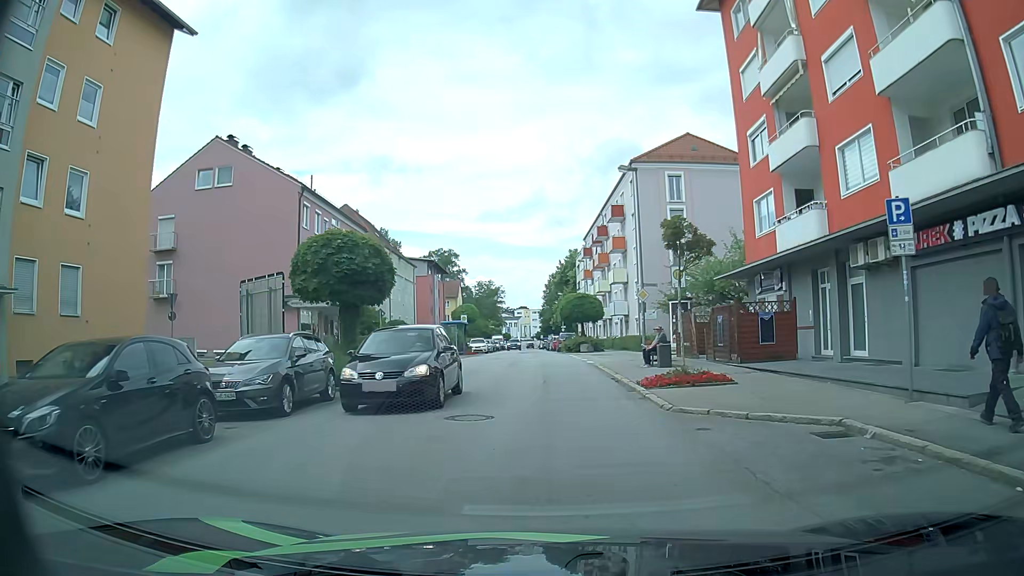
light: Day
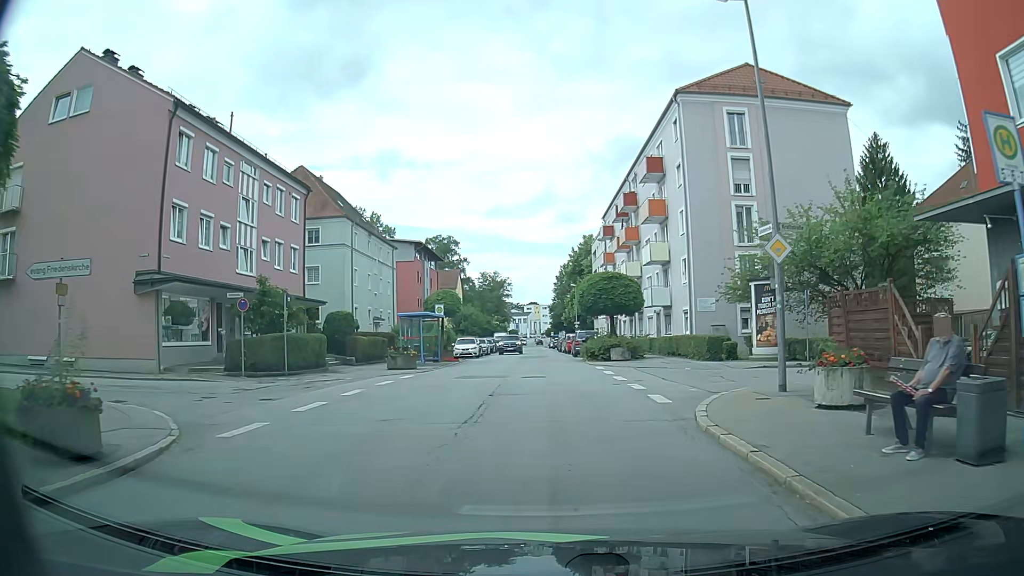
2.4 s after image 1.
(-0.2, +15.8) m; -1°
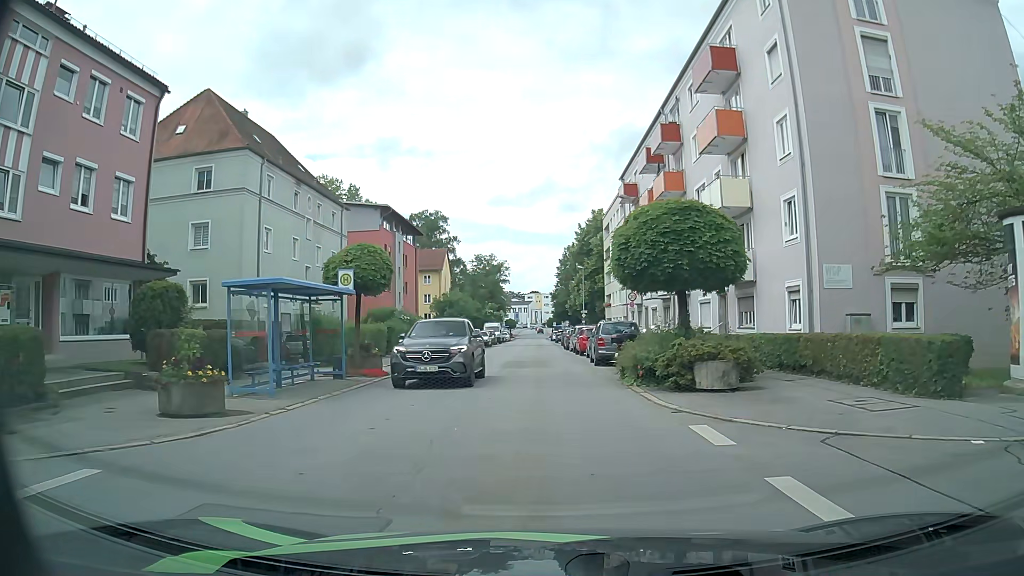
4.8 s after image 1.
(-0.1, +16.9) m; 0°
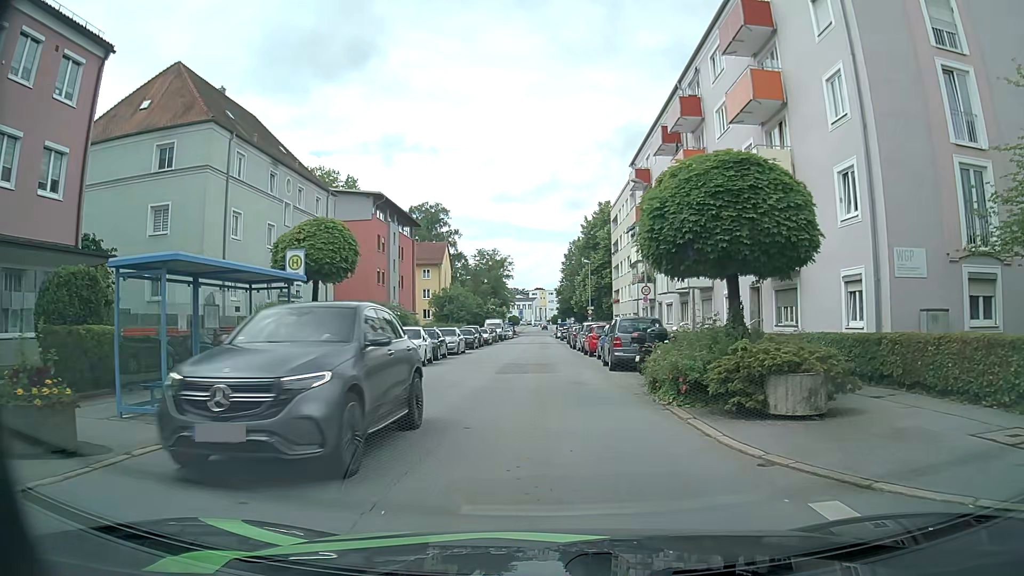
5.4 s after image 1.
(0.0, +4.2) m; -2°
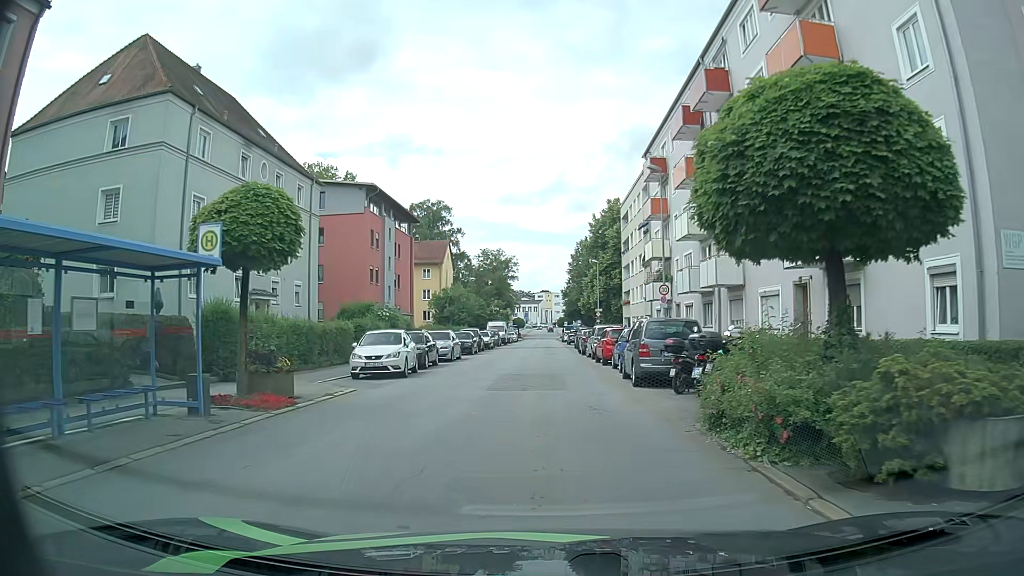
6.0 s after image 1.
(+0.1, +4.3) m; 0°
